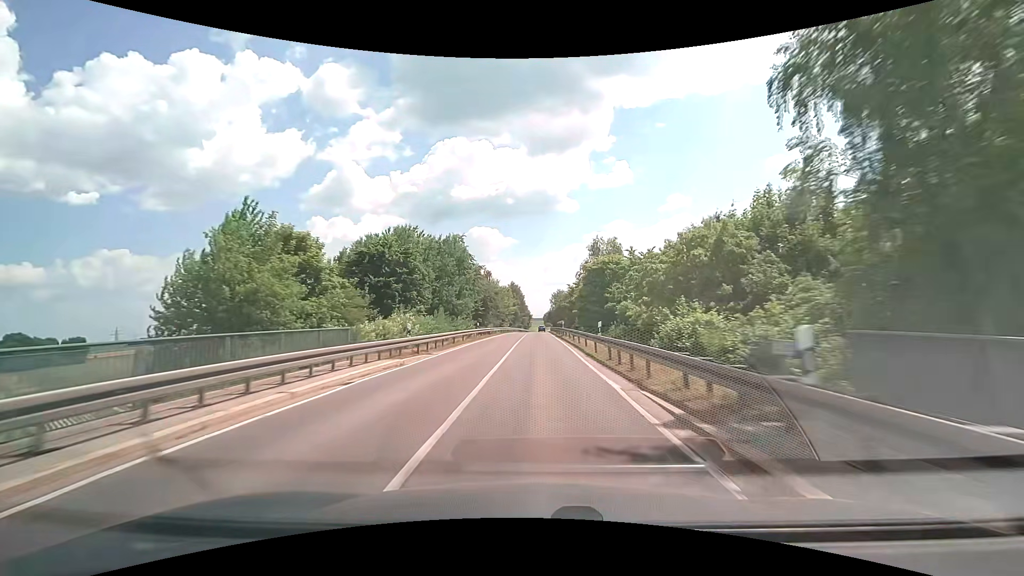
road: secondary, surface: asphalt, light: Day
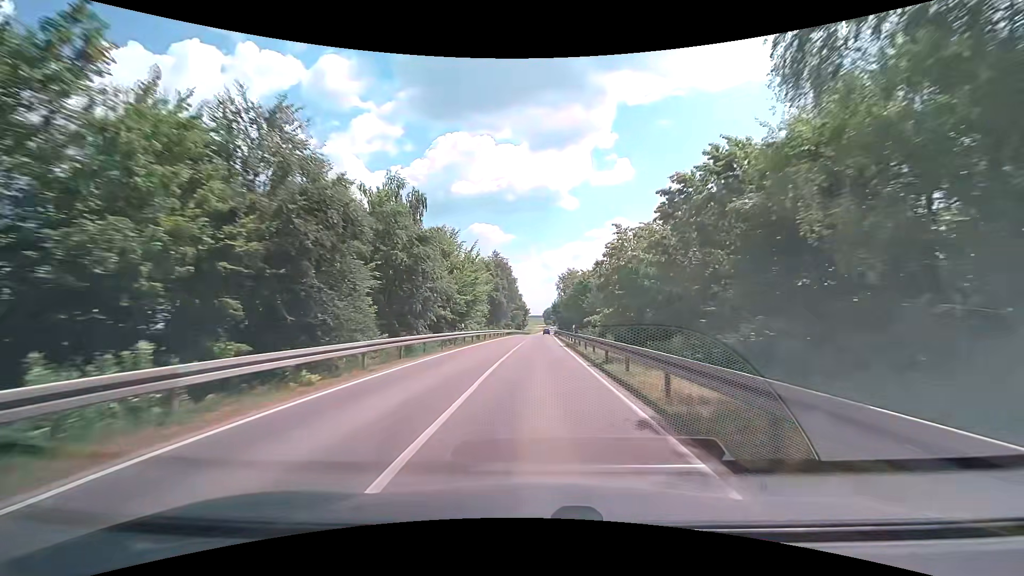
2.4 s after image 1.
(+0.2, +53.1) m; 0°
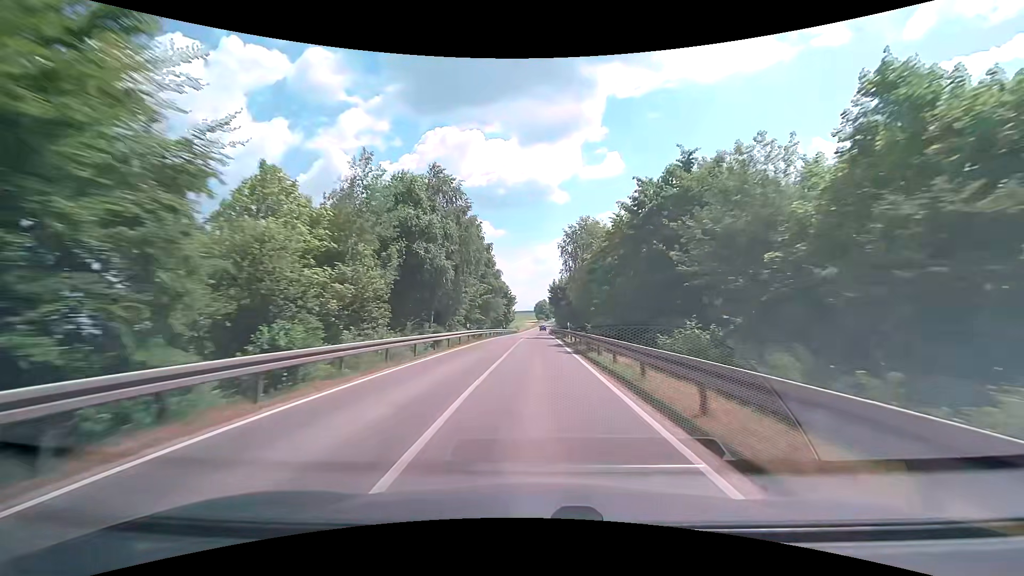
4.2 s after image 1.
(+0.3, +42.2) m; +1°
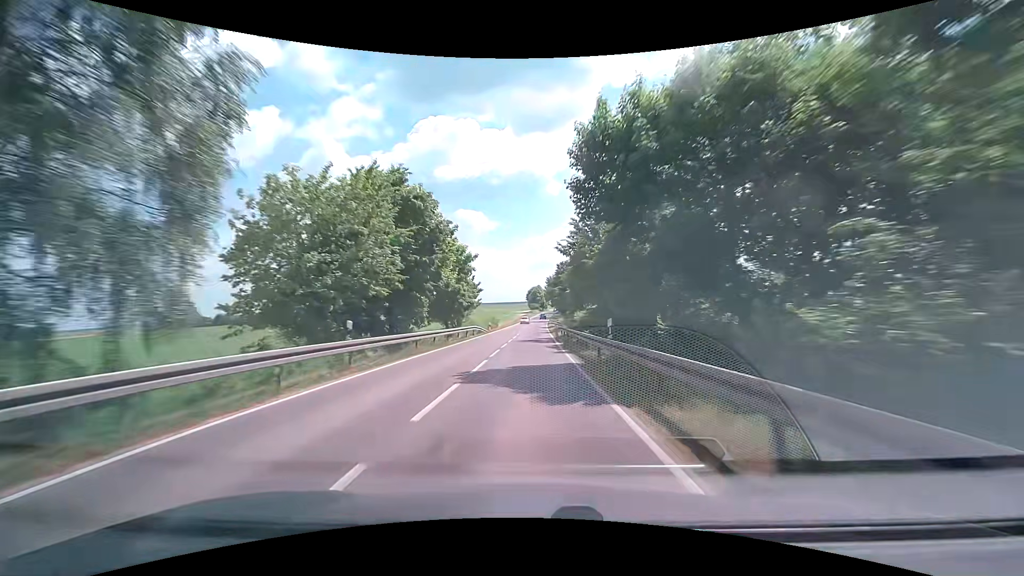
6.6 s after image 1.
(+0.5, +59.0) m; +1°
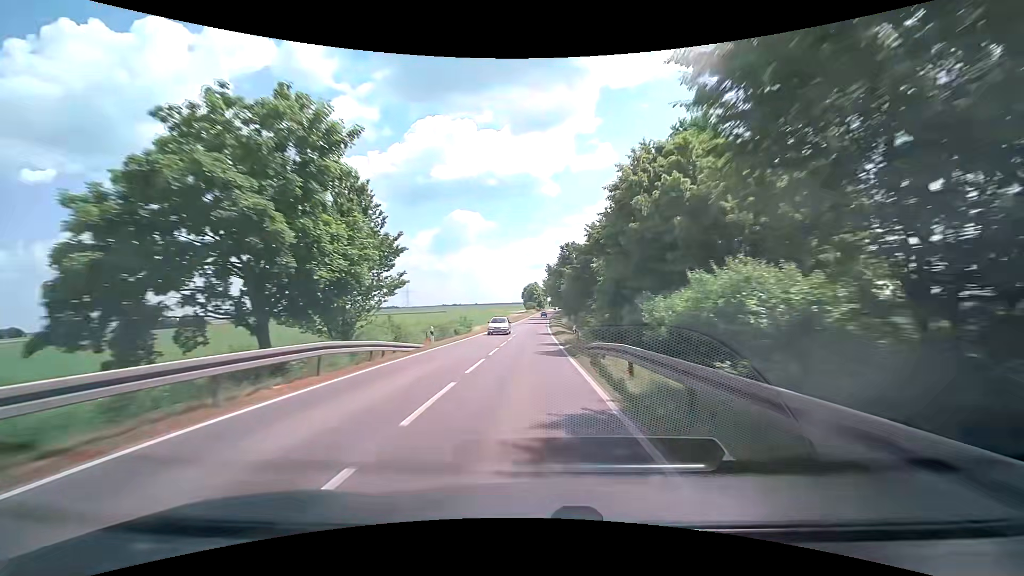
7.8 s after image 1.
(0.0, +30.1) m; 0°
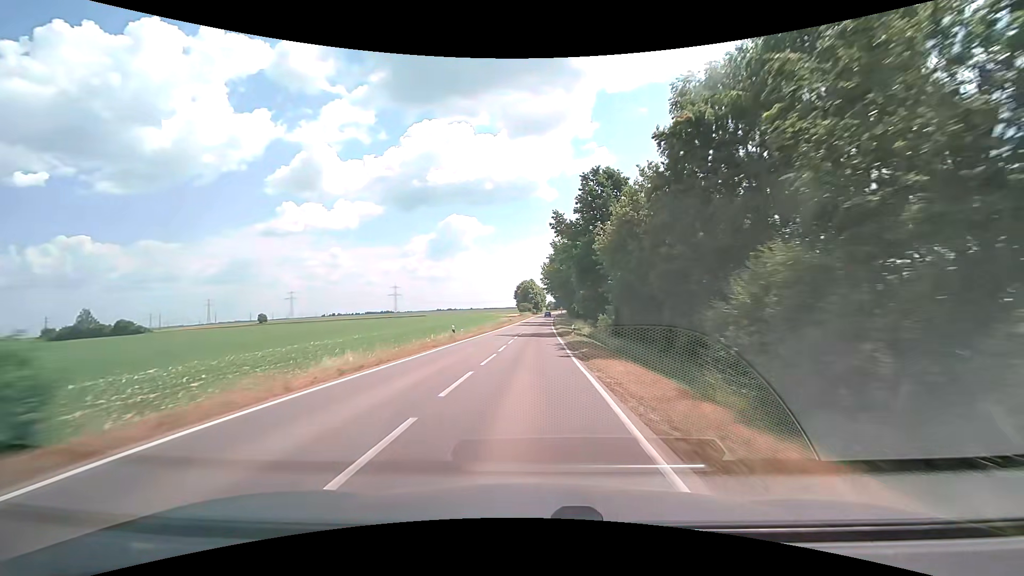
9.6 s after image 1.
(+0.4, +45.5) m; +1°
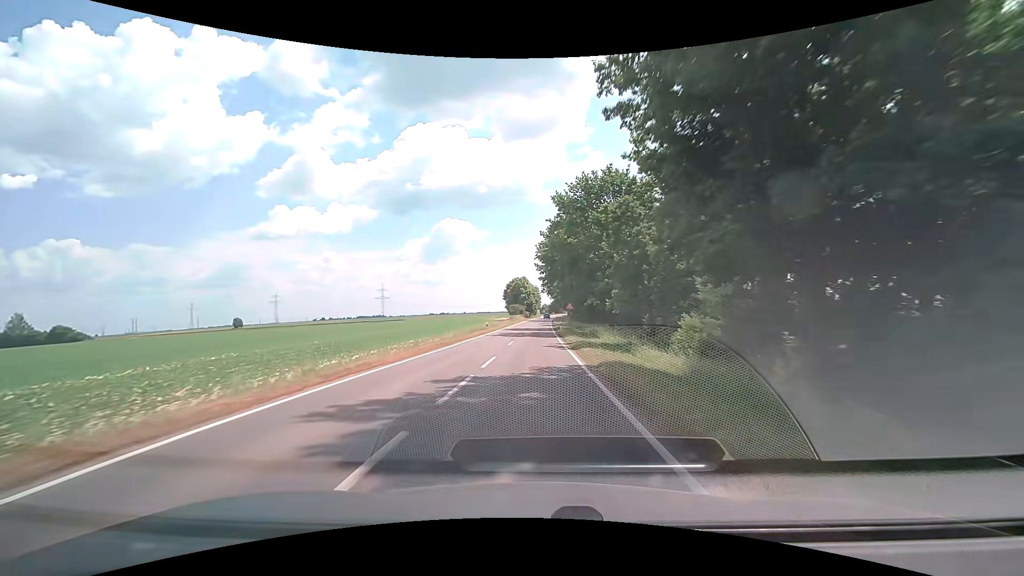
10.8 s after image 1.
(+0.3, +30.5) m; +1°
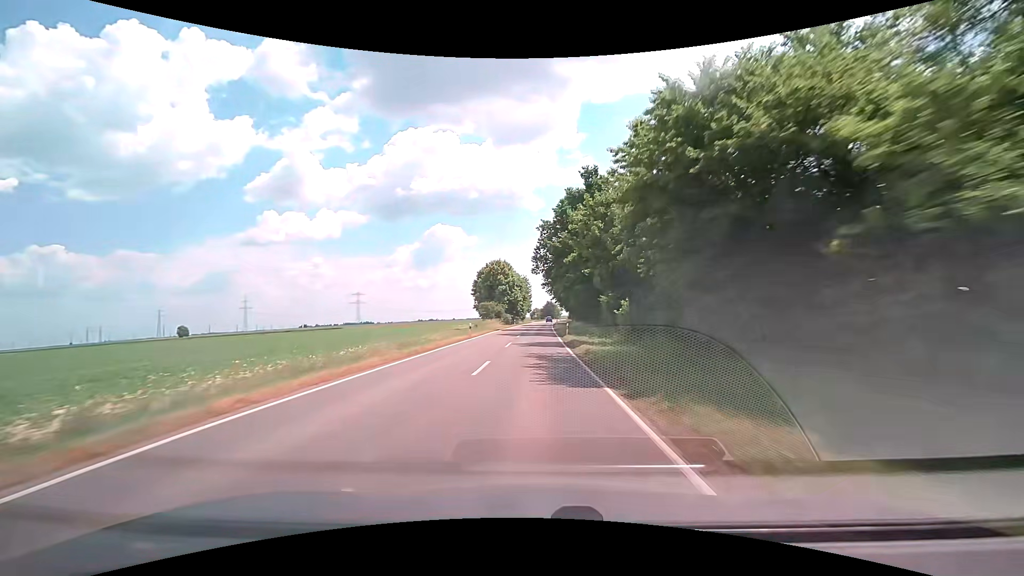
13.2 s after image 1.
(+0.5, +61.6) m; +1°
(0, +10) (0, +20) (0, +30) (0, +40) (0, +50) (+1, +60) (+1, +70) (+1, +80) (+1, +90) (+2, +100) m
